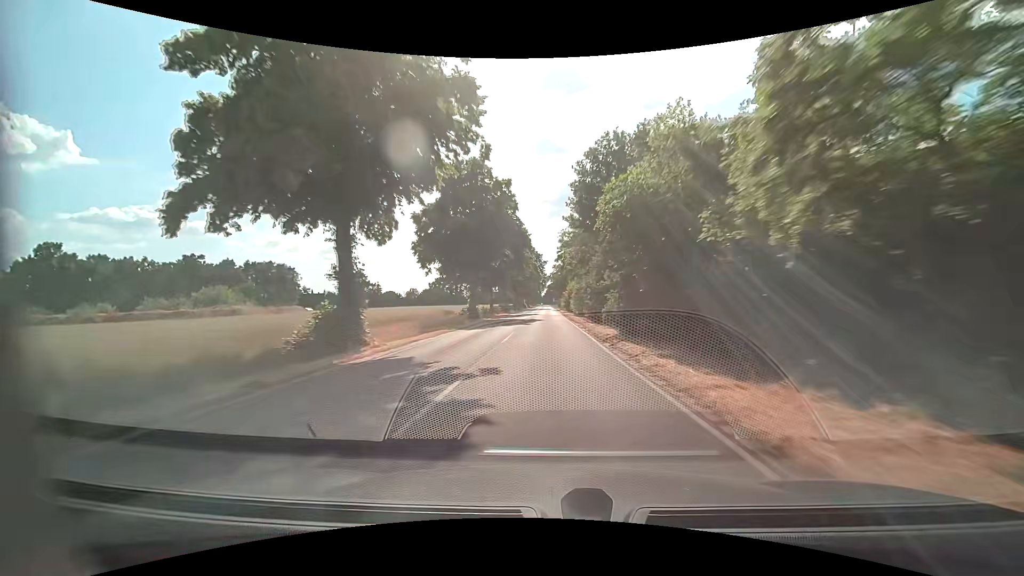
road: secondary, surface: asphalt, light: Day
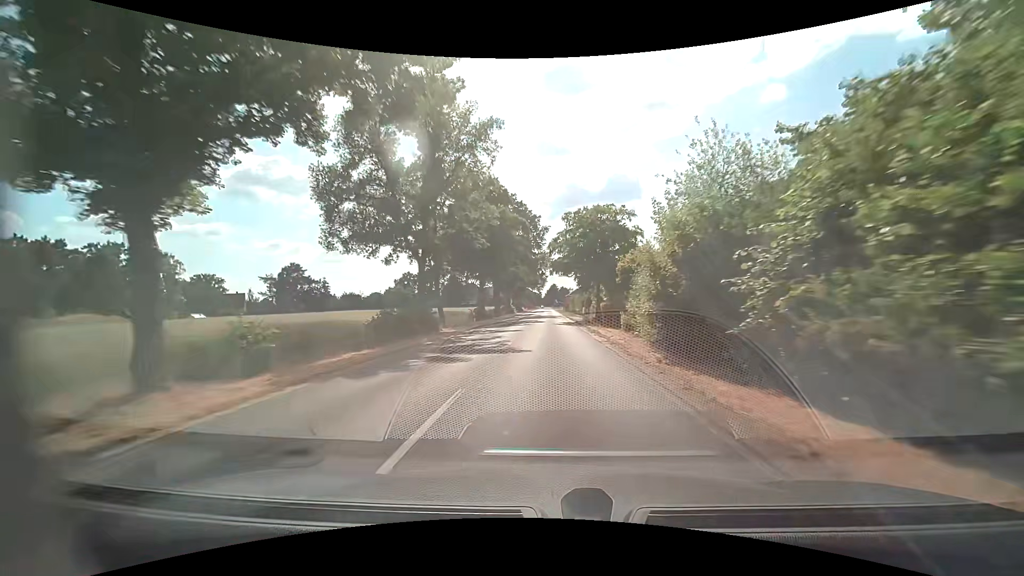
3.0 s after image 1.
(+0.1, +59.9) m; 0°
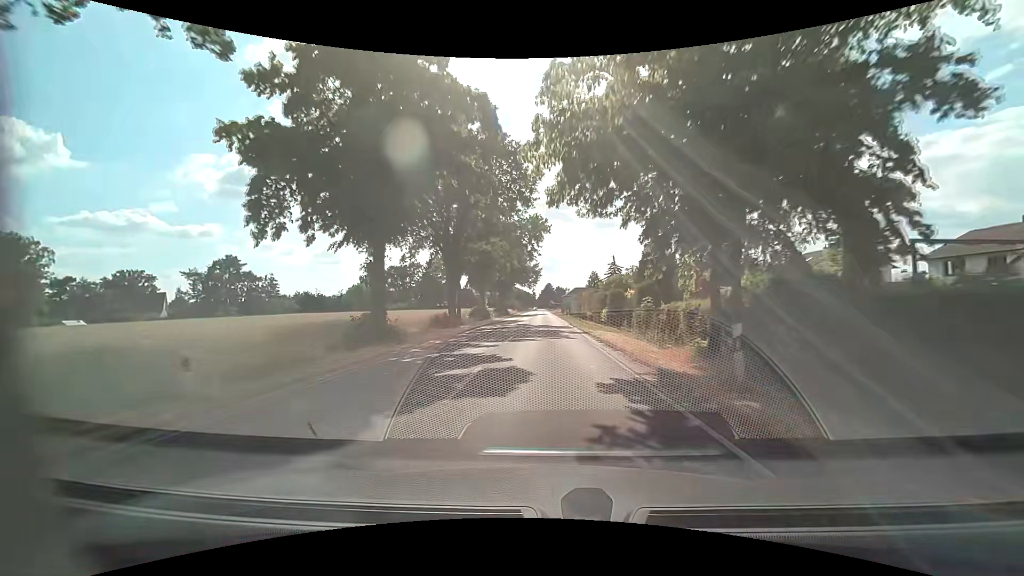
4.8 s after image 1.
(+0.1, +32.2) m; 0°
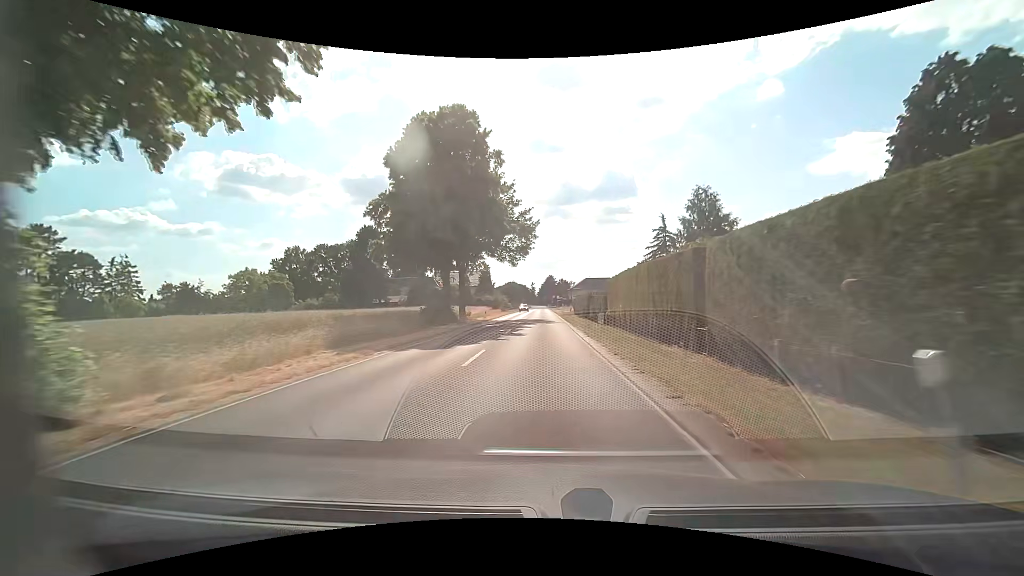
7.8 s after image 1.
(+0.2, +54.7) m; 0°
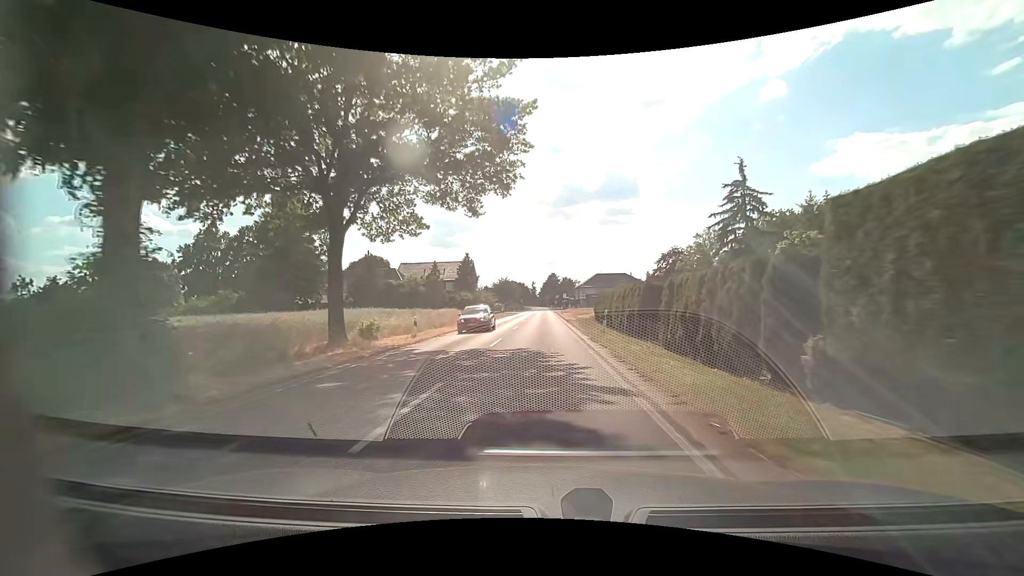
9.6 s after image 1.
(0.0, +29.4) m; 0°
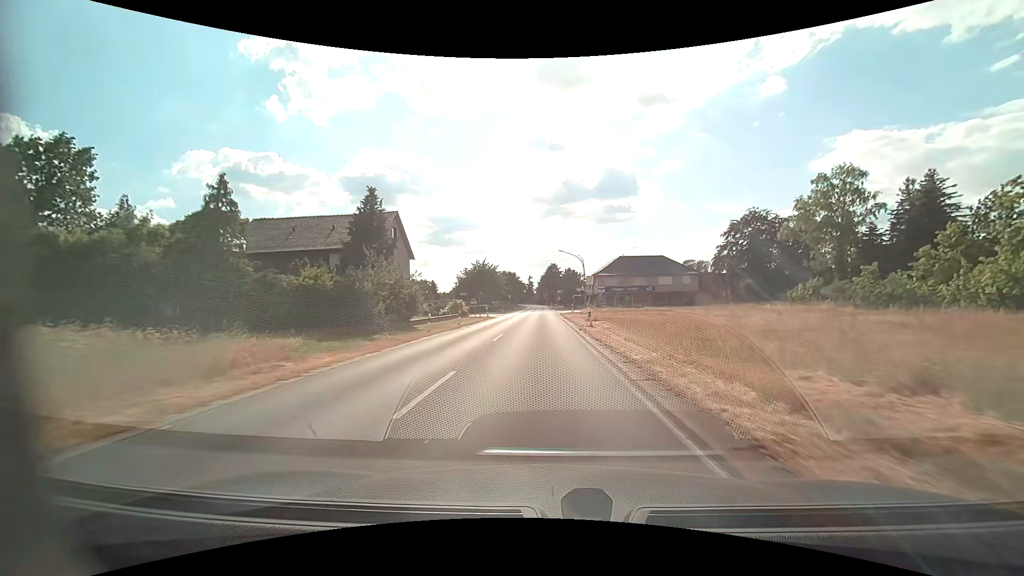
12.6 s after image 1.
(-0.2, +45.5) m; 0°
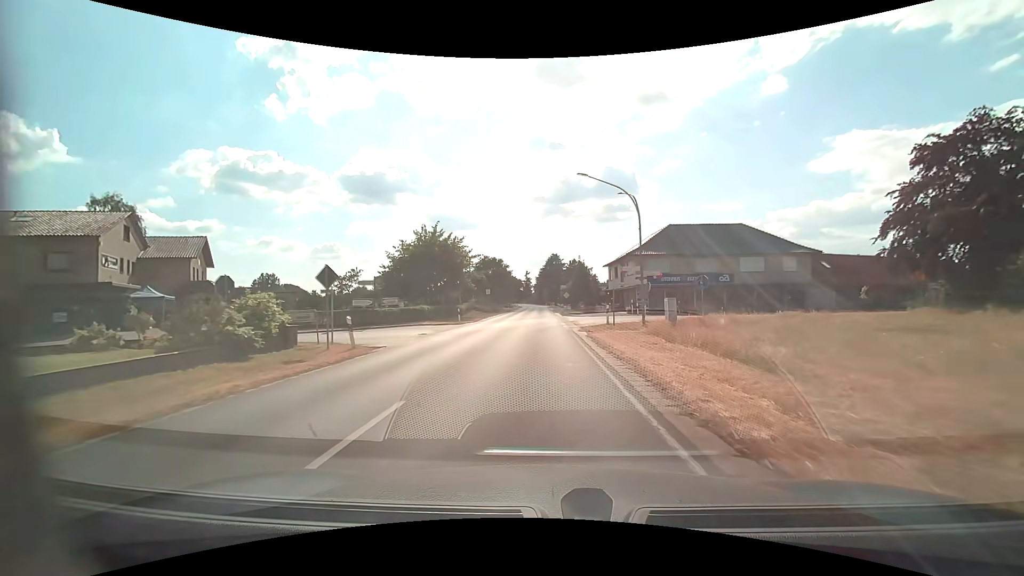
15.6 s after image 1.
(0.0, +37.6) m; 0°
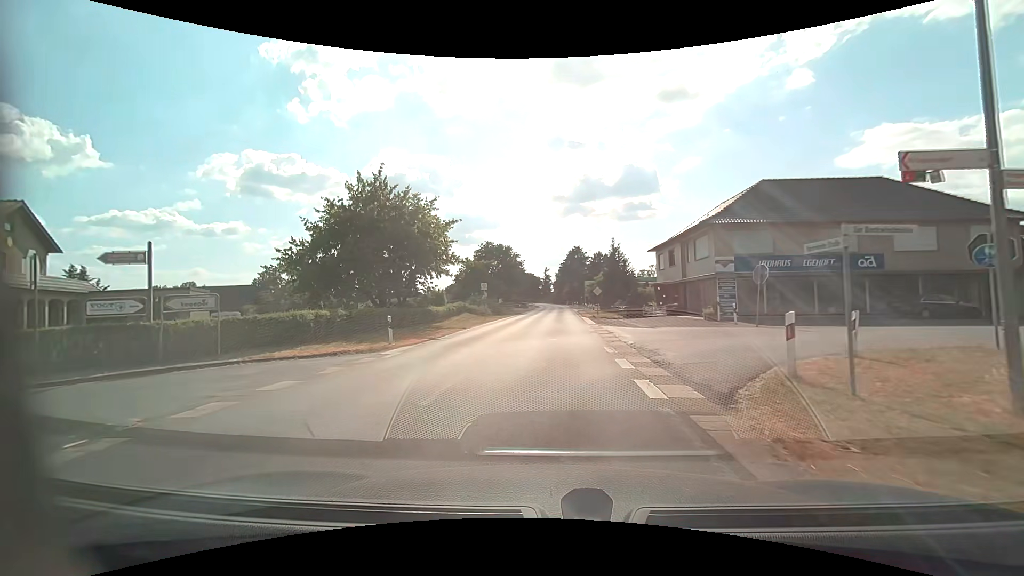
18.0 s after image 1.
(0.0, +19.3) m; -3°
